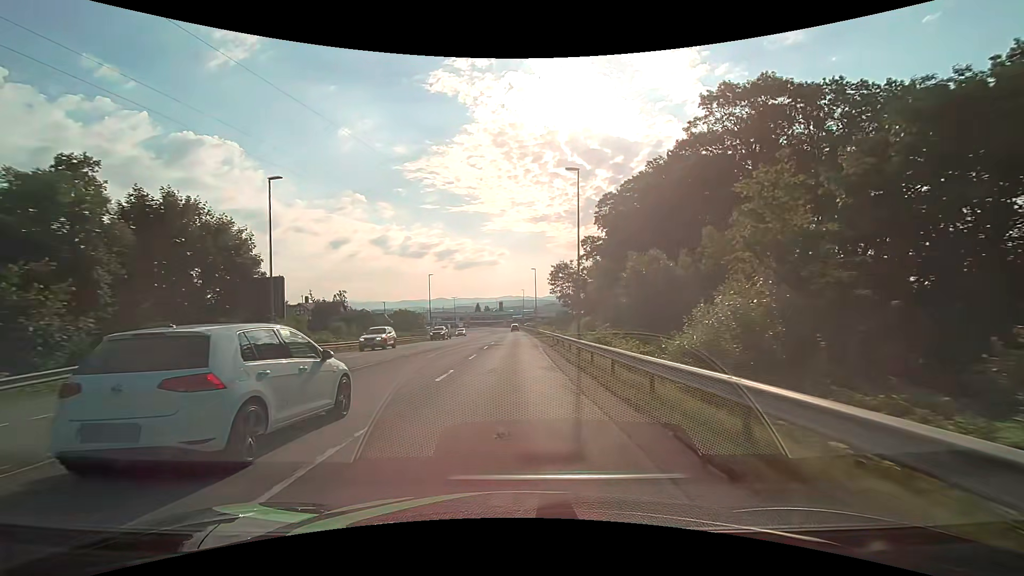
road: secondary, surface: asphalt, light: Day
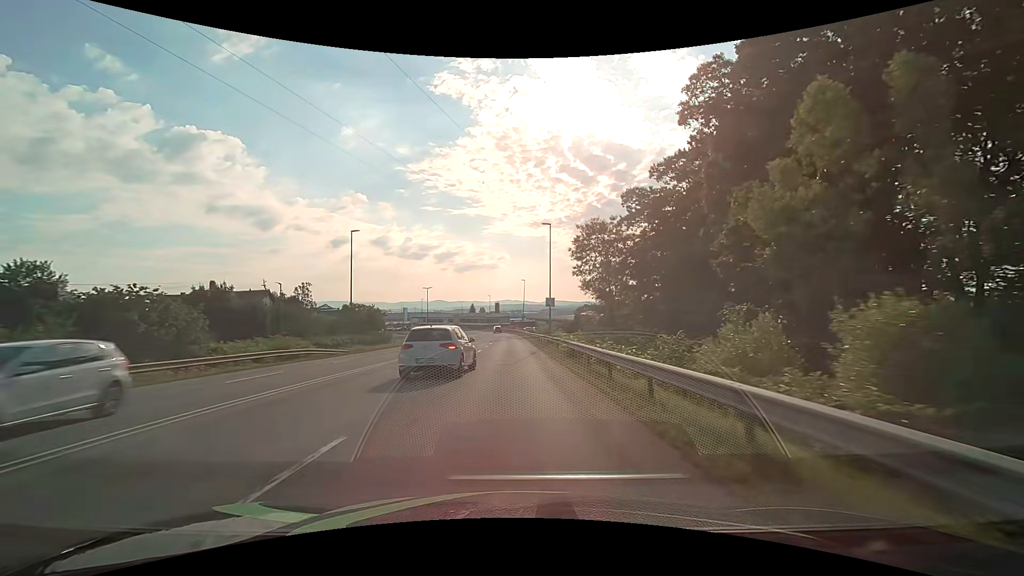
(-0.1, +36.4) m; 0°
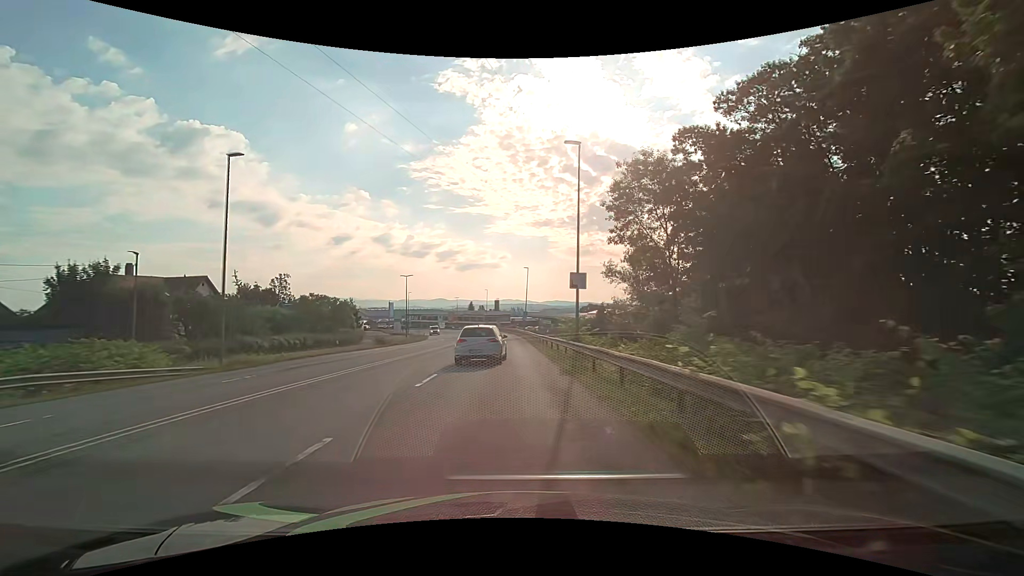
(+0.1, +18.3) m; 0°
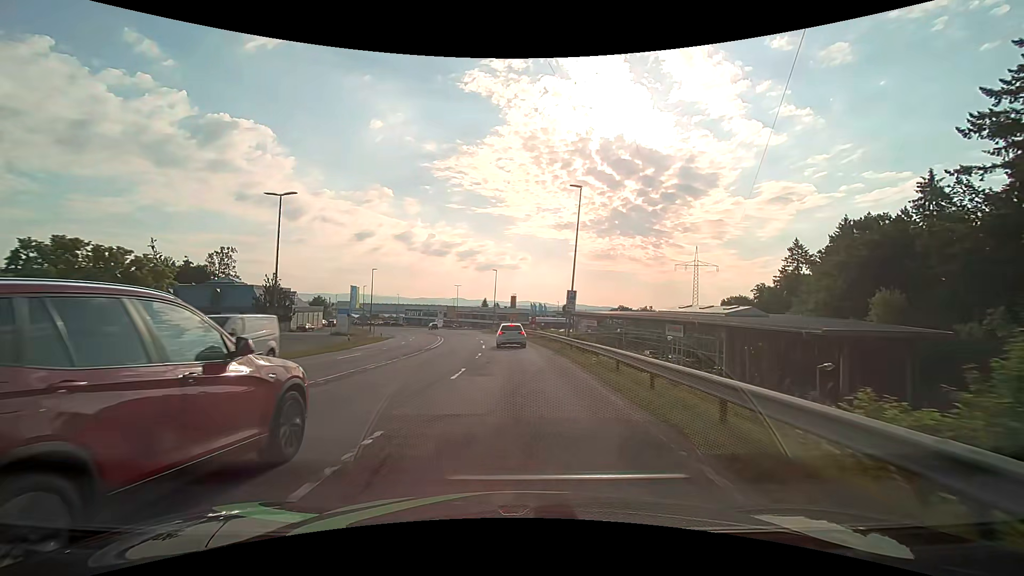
(-1.0, +44.1) m; -2°
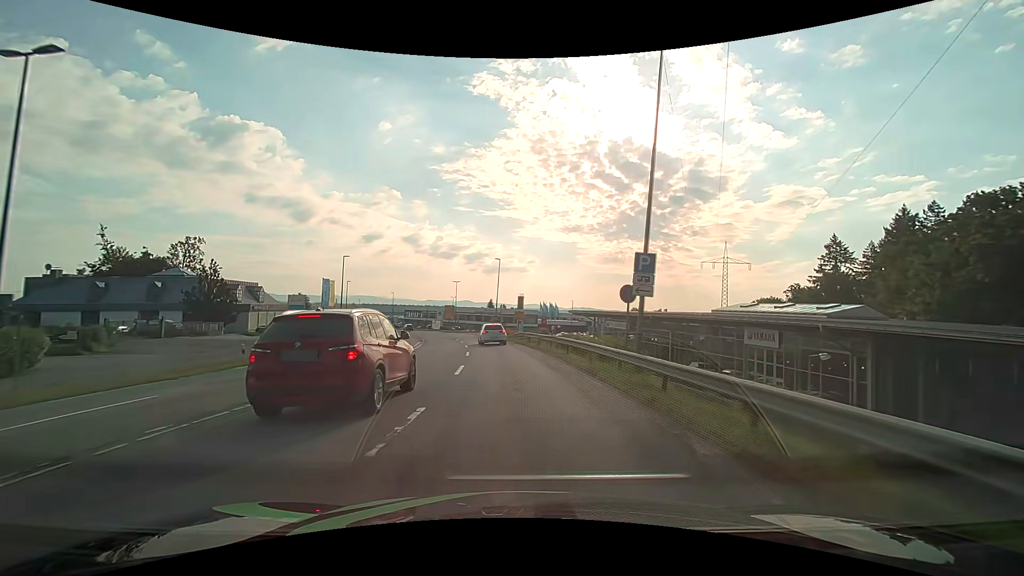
(-0.1, +16.2) m; -1°
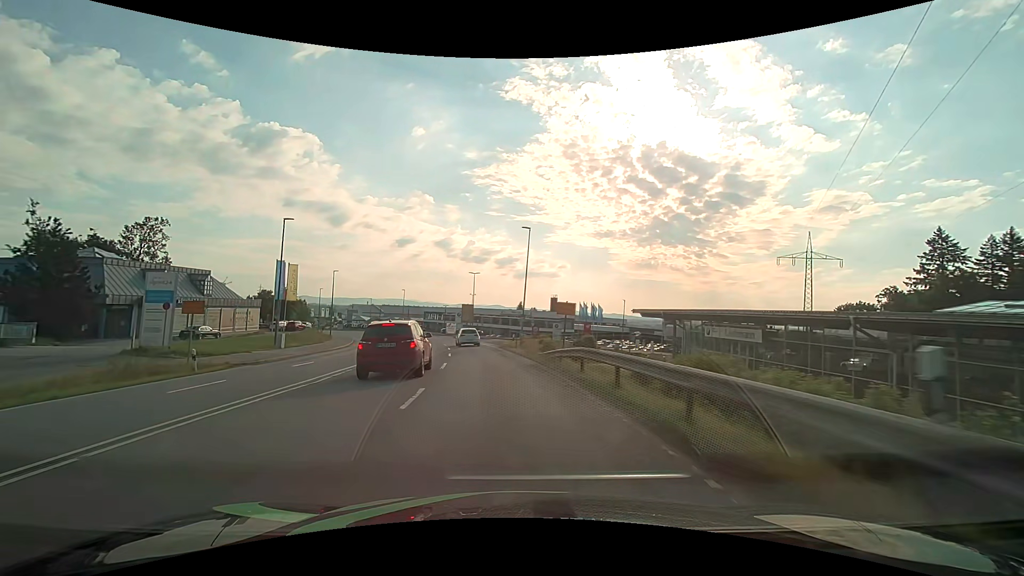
(-0.7, +23.5) m; -4°
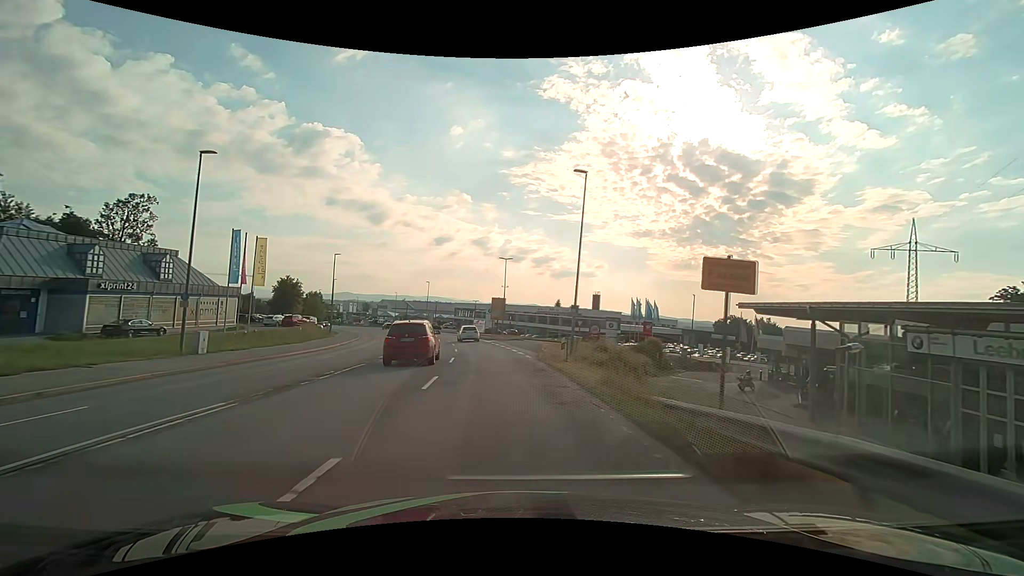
(-0.5, +15.4) m; -4°
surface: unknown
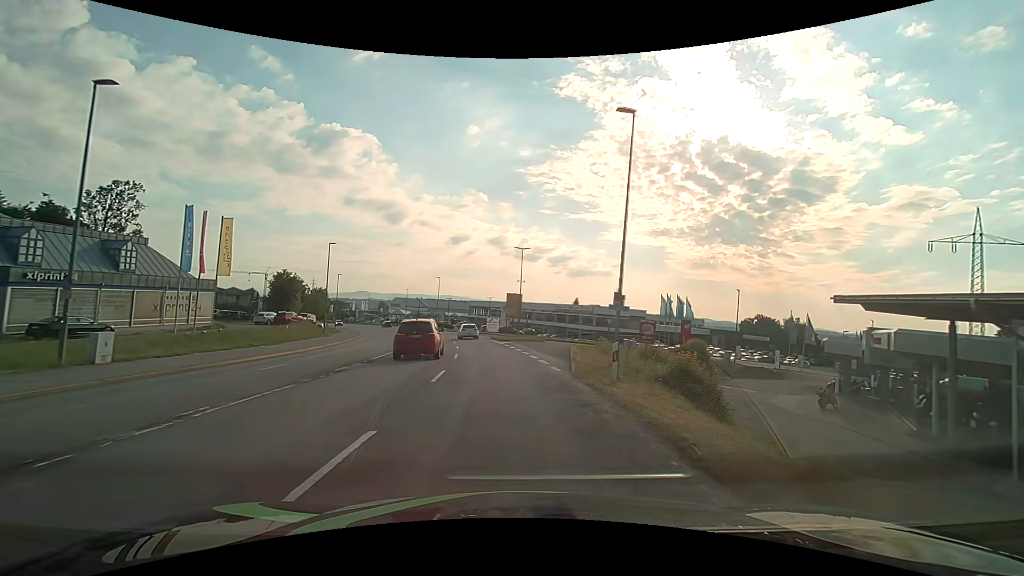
(-0.1, +7.7) m; -2°
(0, +10) (-1, +20) (-2, +30) (-3, +40) (-5, +50) (-7, +59) (-9, +69) (-12, +79) (-16, +88) (-19, +98) m
